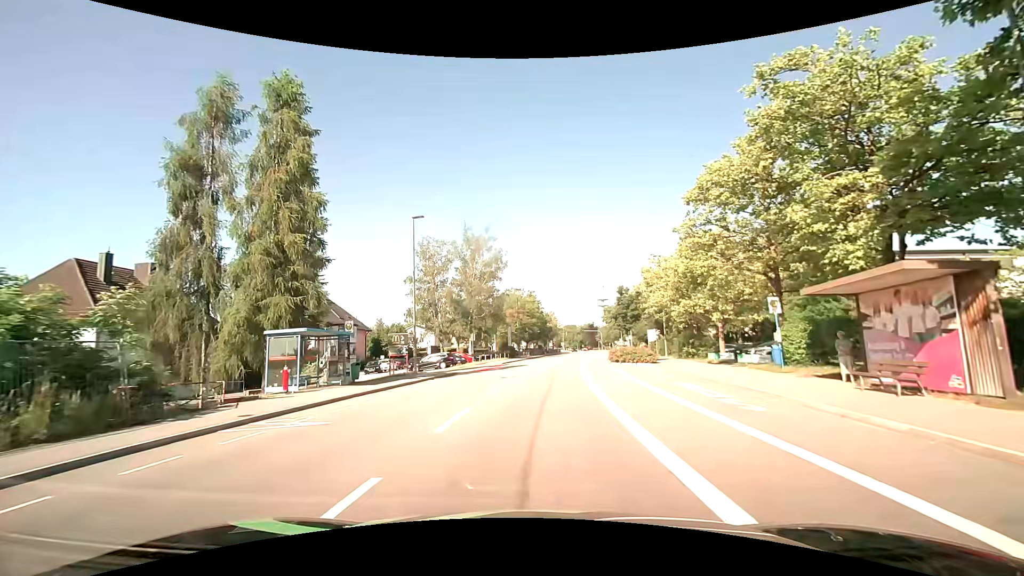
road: tertiary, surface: asphalt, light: Day
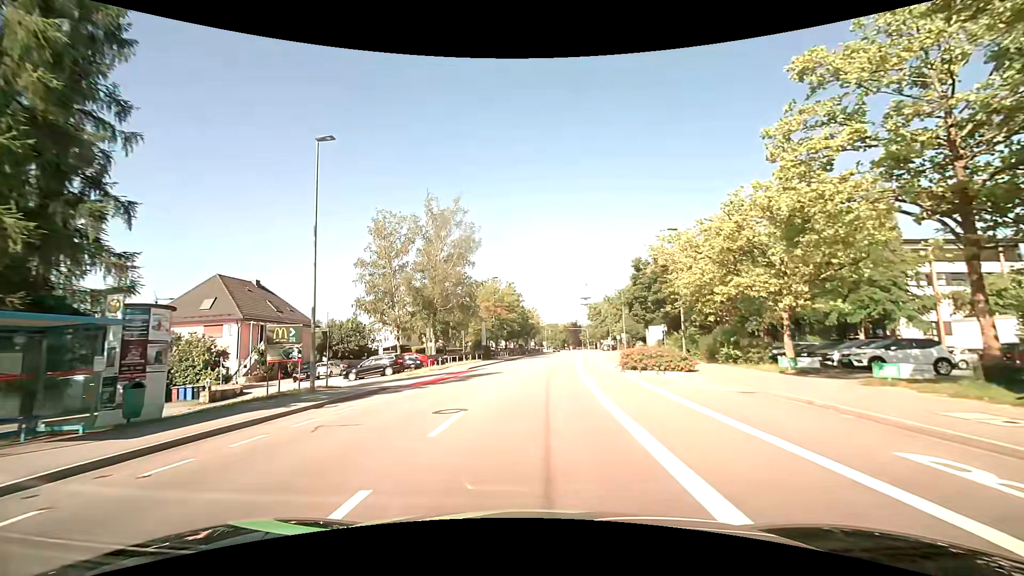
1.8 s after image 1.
(+0.3, +12.2) m; +3°
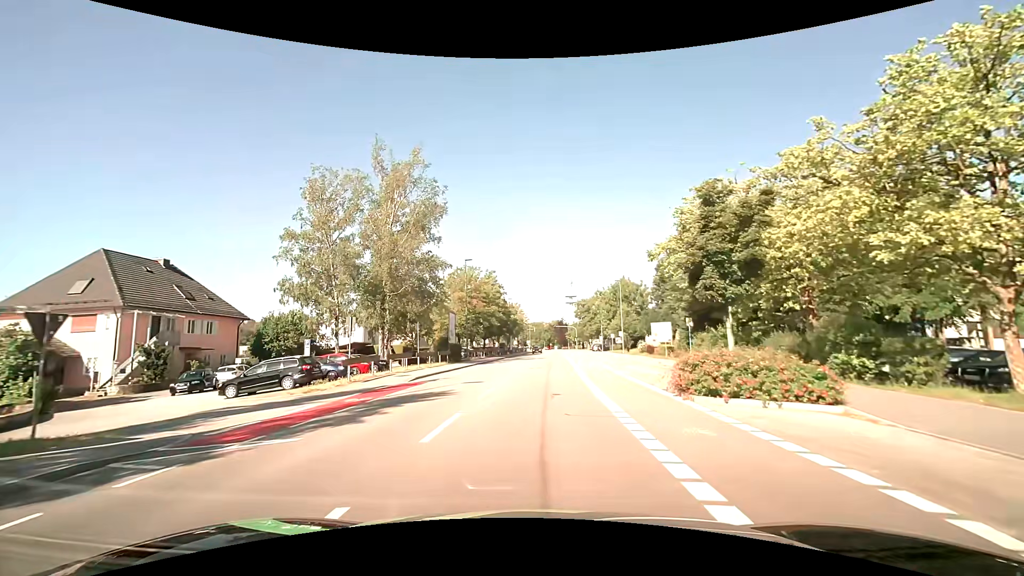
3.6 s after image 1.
(+0.1, +12.5) m; +2°
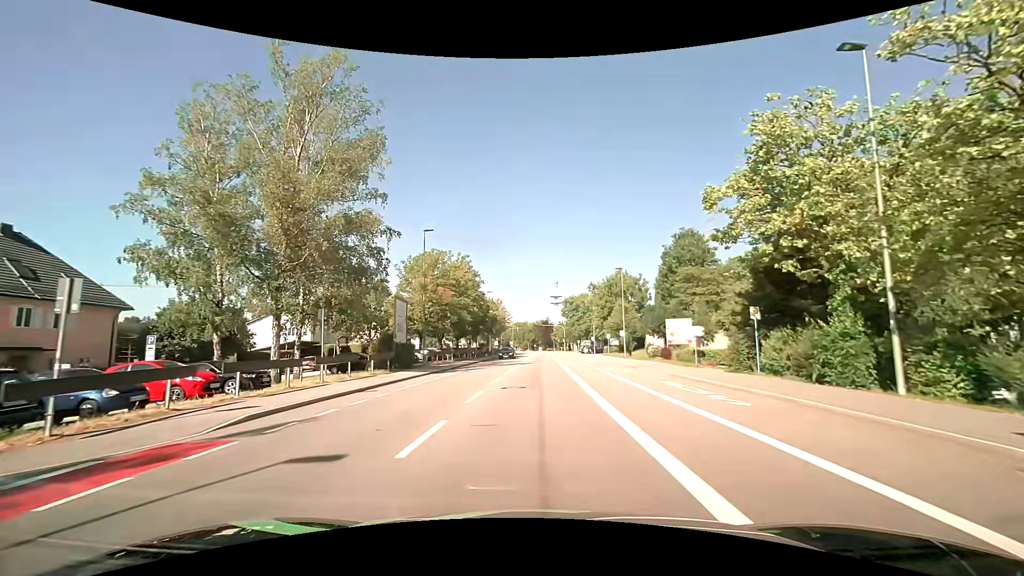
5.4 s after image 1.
(+0.1, +13.2) m; +1°
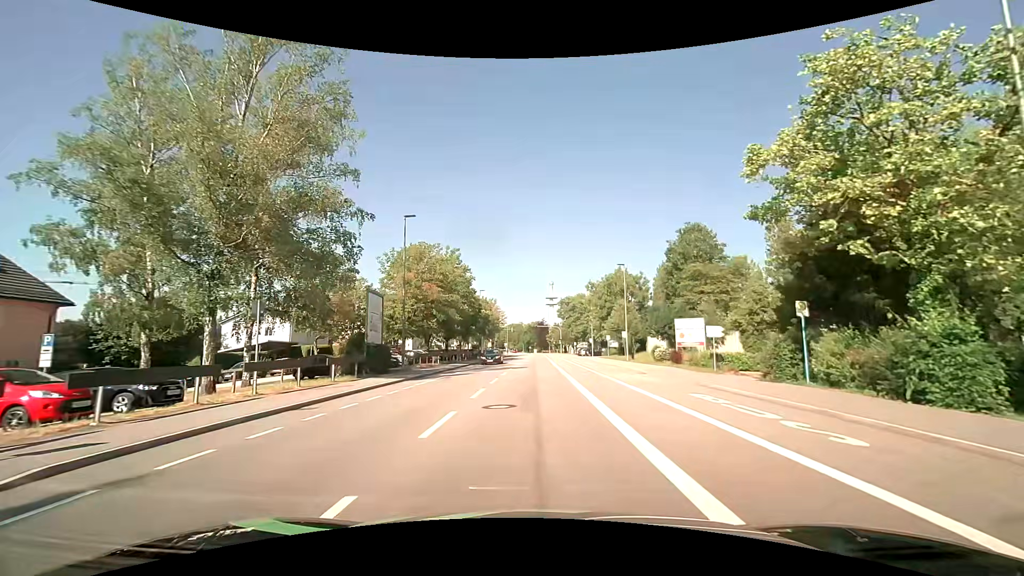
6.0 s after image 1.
(0.0, +4.5) m; +1°
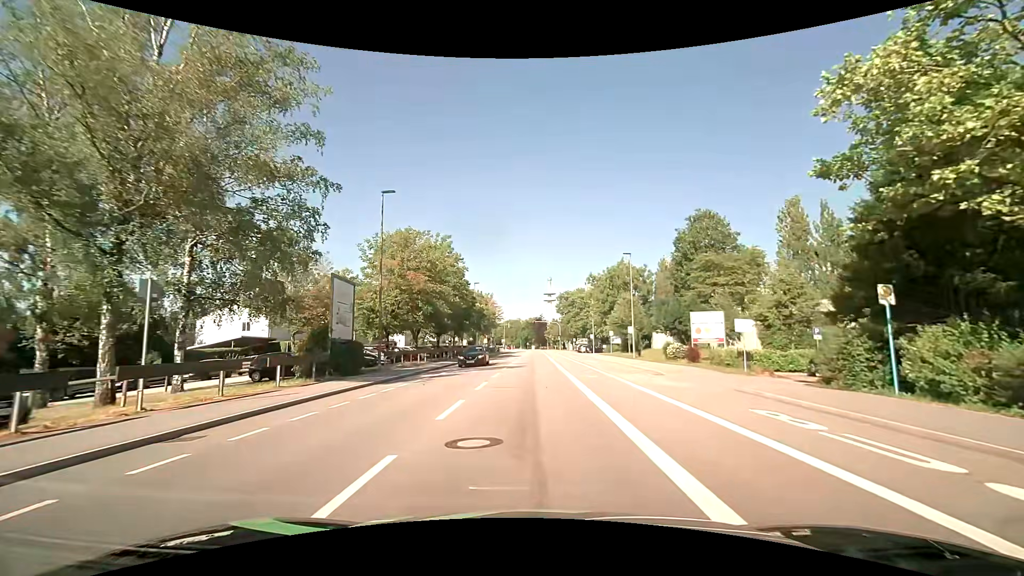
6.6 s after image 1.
(0.0, +4.5) m; -1°
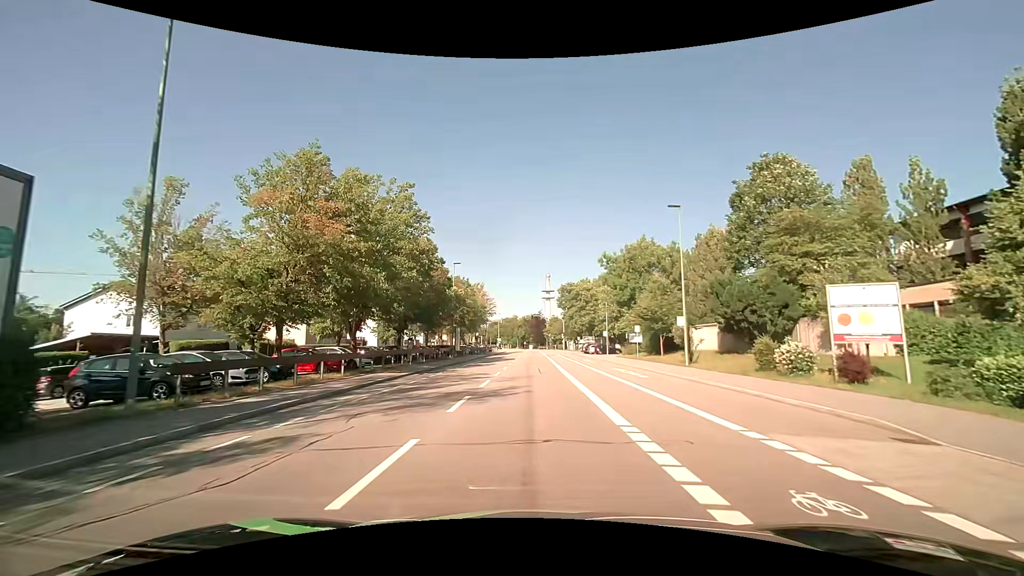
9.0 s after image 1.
(+0.1, +16.8) m; 0°
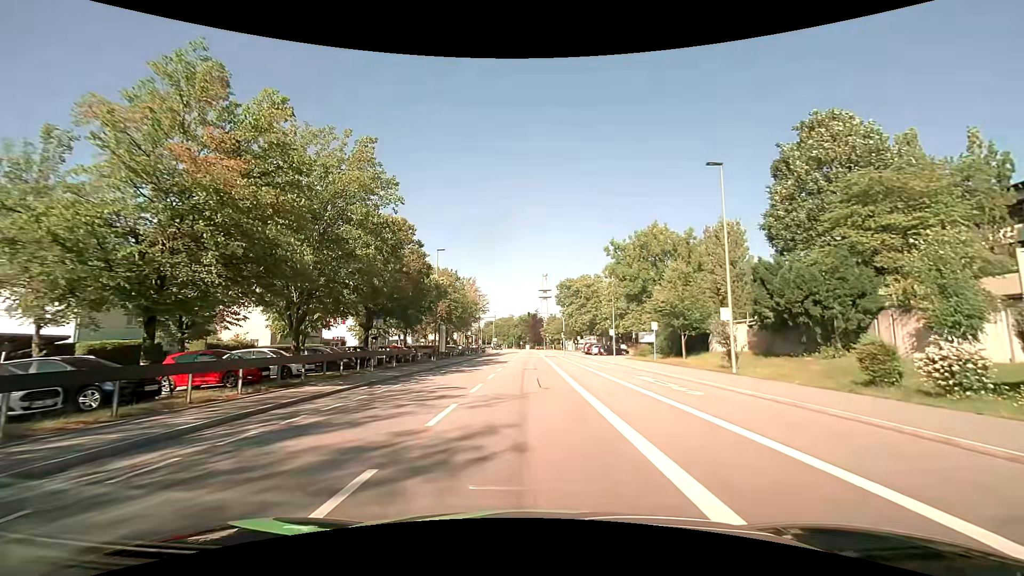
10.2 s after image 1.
(+0.1, +7.7) m; +1°
(0, +10) (0, +20) (0, +30) (0, +40) (0, +50) (0, +60) (0, +70) (0, +80) (0, +90) (0, +100) m
